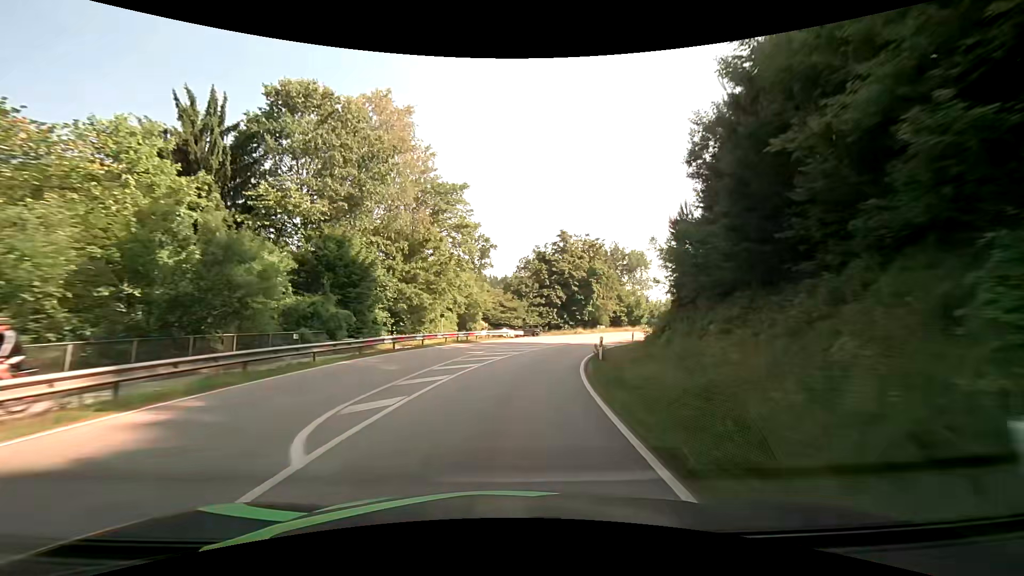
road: secondary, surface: asphalt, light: Day
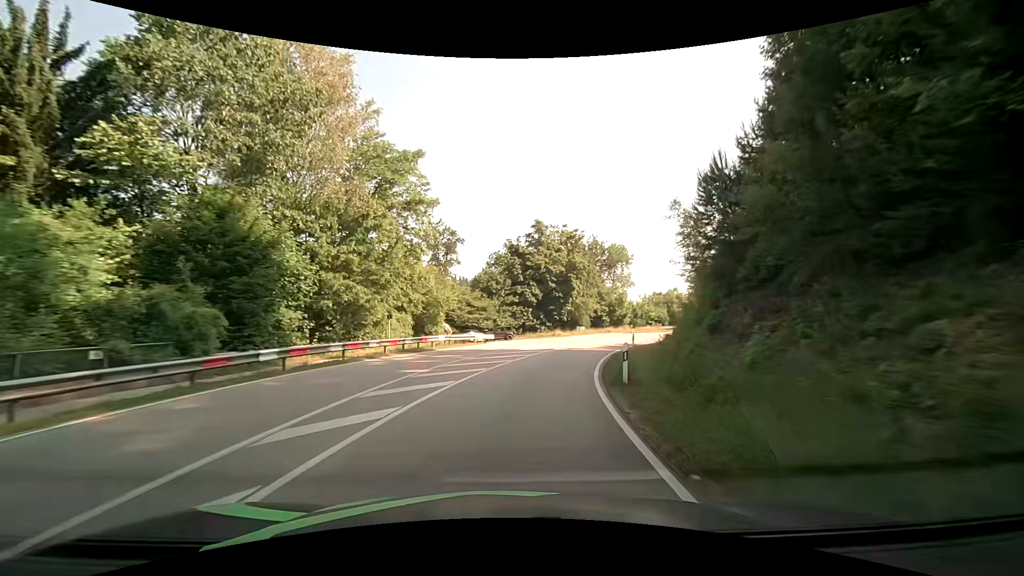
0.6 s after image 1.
(+0.3, +9.2) m; +4°
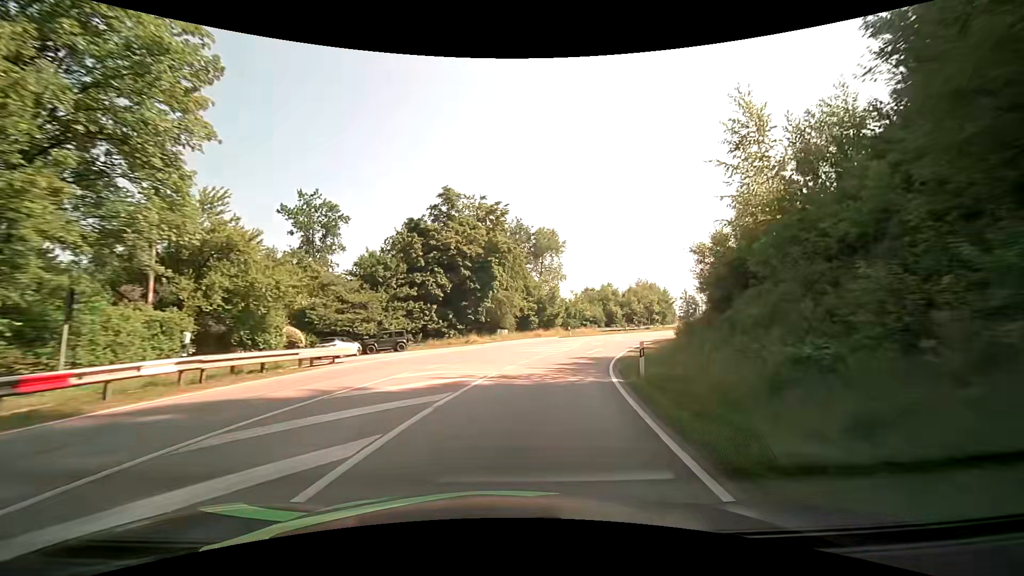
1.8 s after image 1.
(+1.3, +18.3) m; +9°
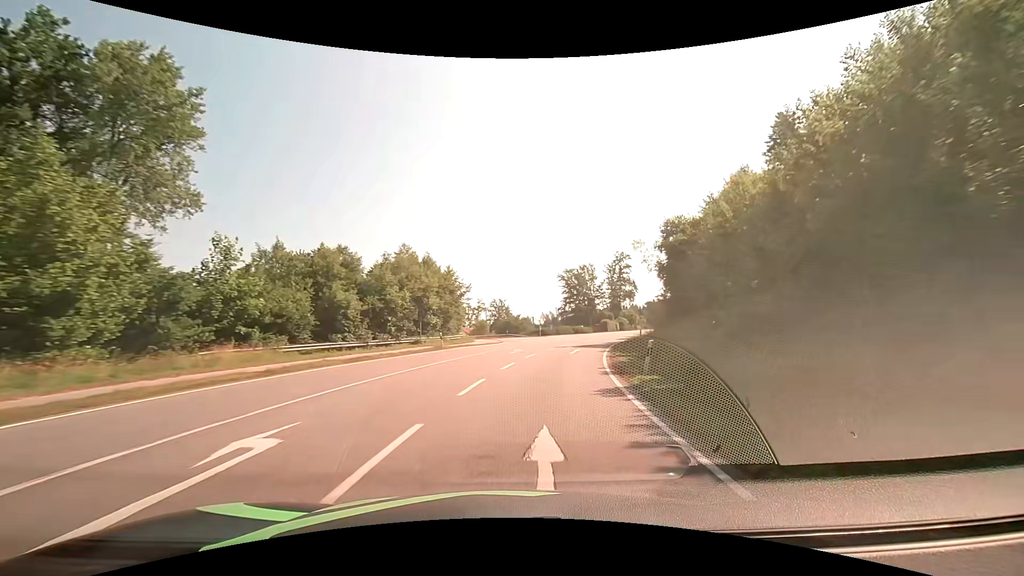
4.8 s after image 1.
(+10.7, +43.8) m; +28°
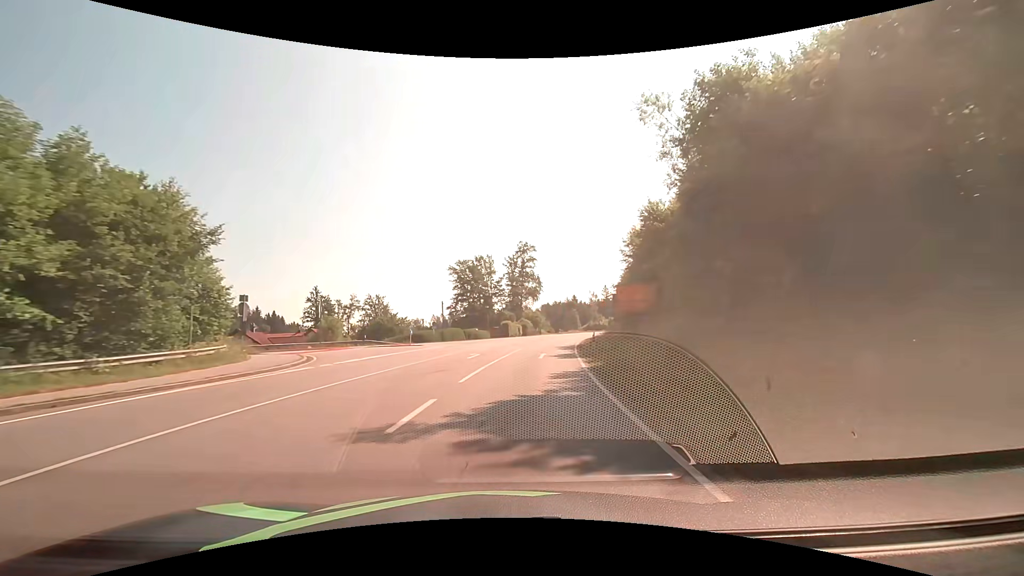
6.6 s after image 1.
(+3.4, +27.1) m; +13°
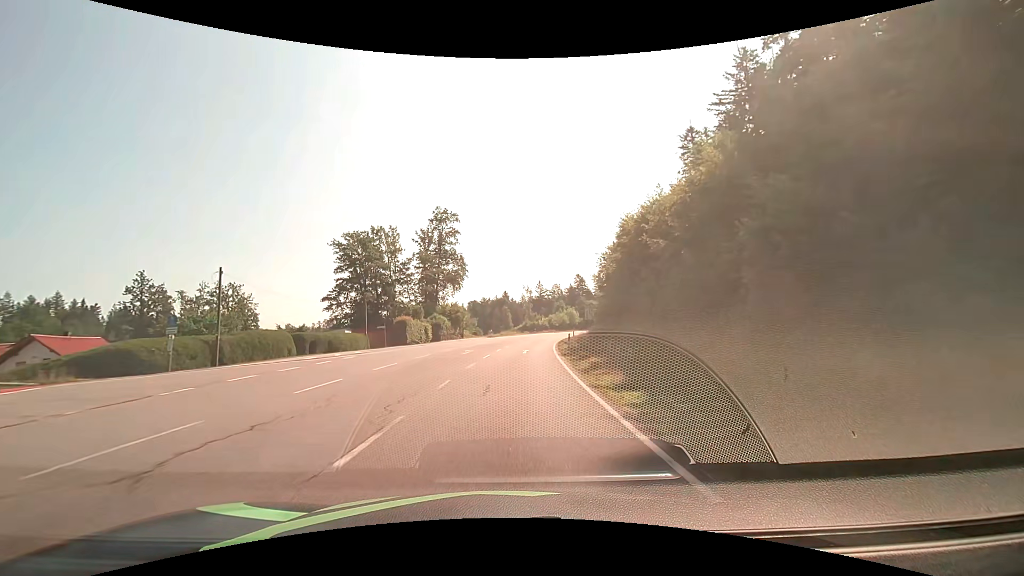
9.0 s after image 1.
(+2.9, +36.5) m; +8°
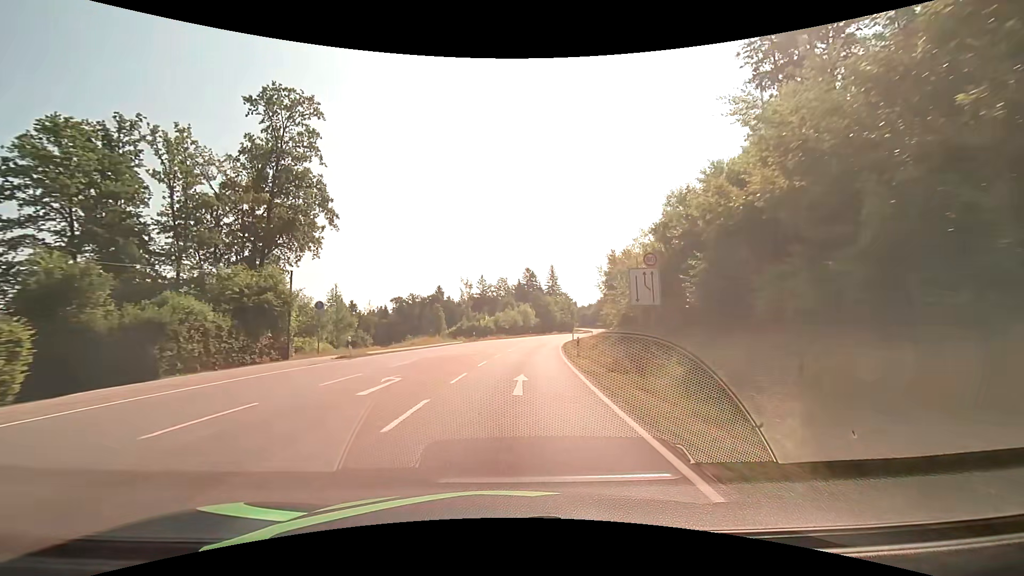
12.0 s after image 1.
(+2.6, +46.2) m; +7°
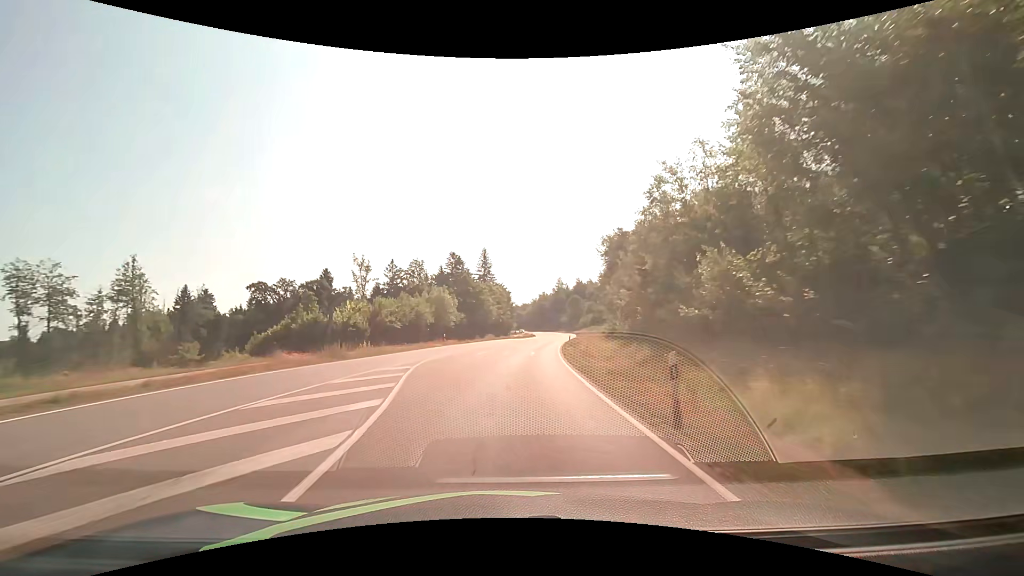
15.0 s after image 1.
(+3.5, +51.4) m; +8°
(0, +10) (+1, +20) (+1, +30) (+2, +40) (+4, +50) (+5, +60) (+7, +70) (+8, +79) (+10, +89) (+12, +99) m
